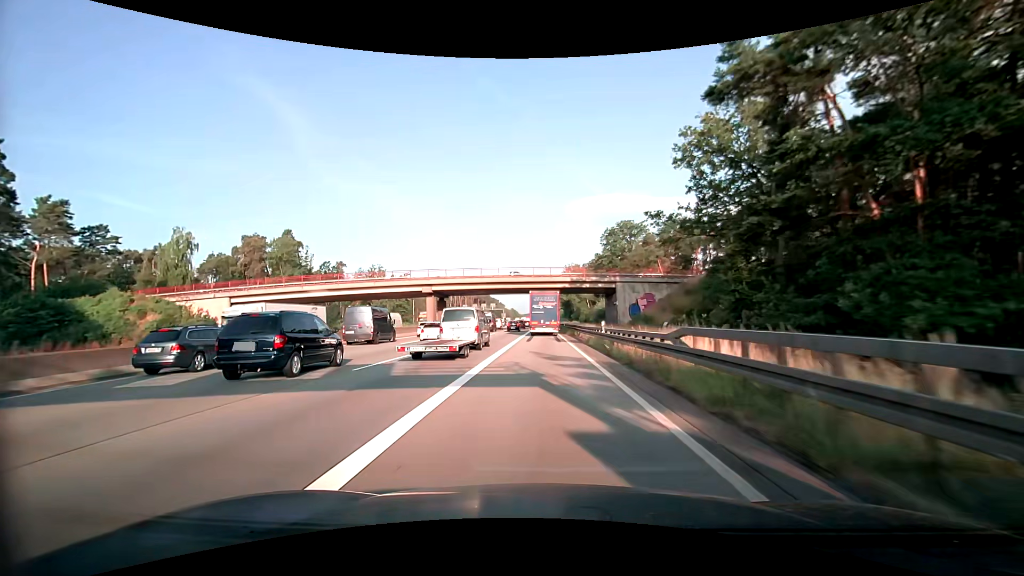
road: motorway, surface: asphalt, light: Day
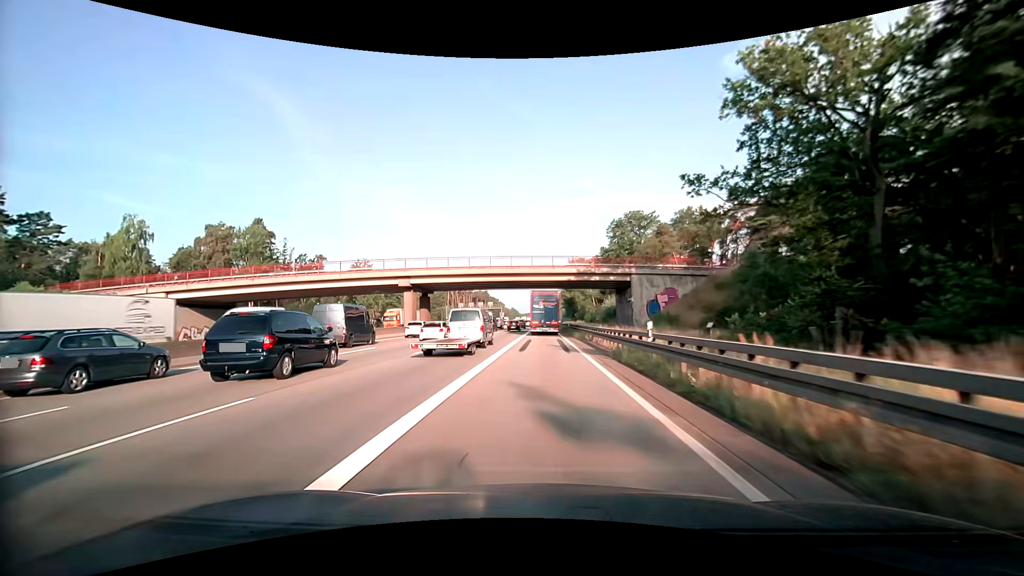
(0.0, +11.2) m; 0°
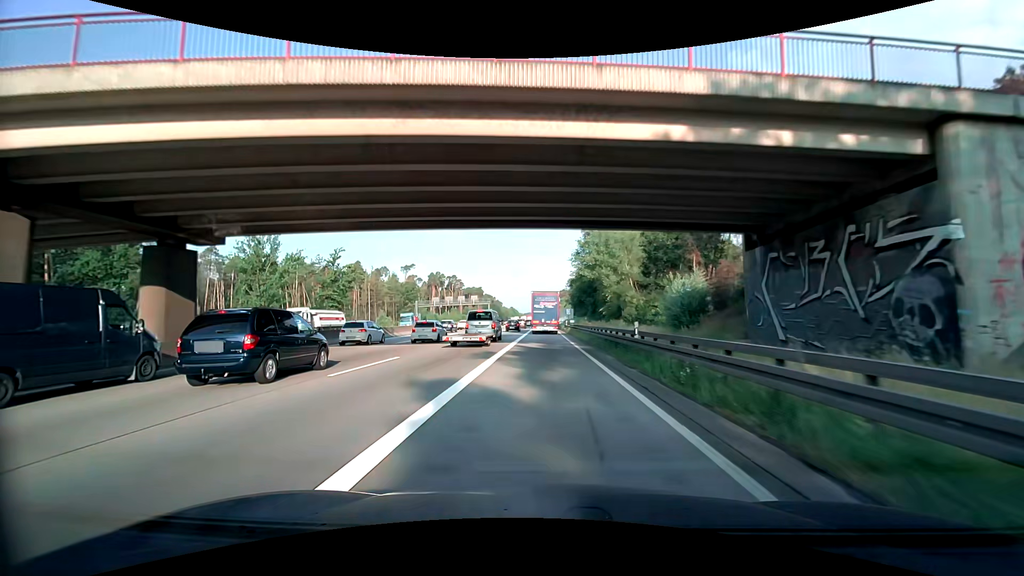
(+0.1, +44.4) m; 0°
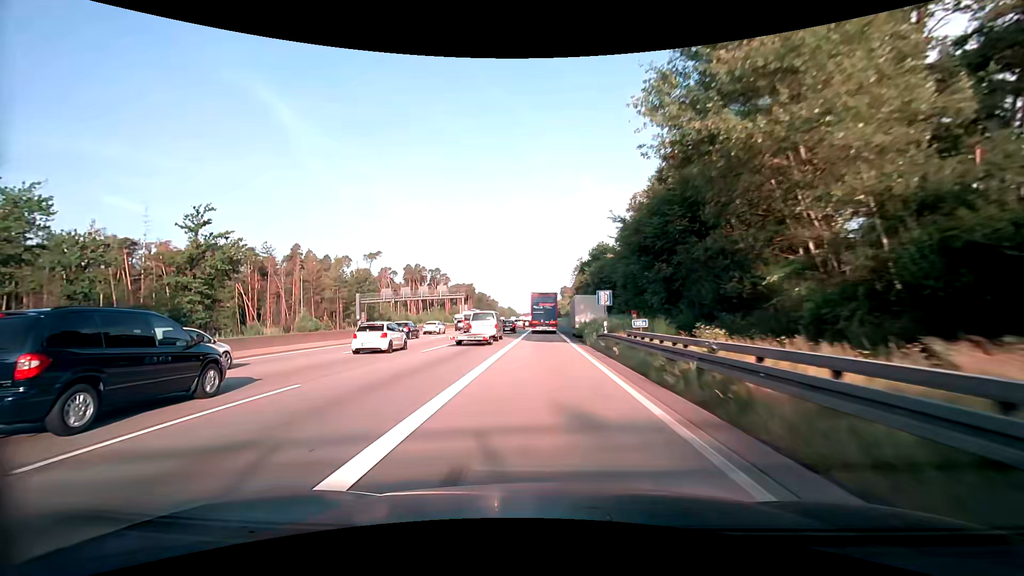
(+0.3, +43.6) m; 0°
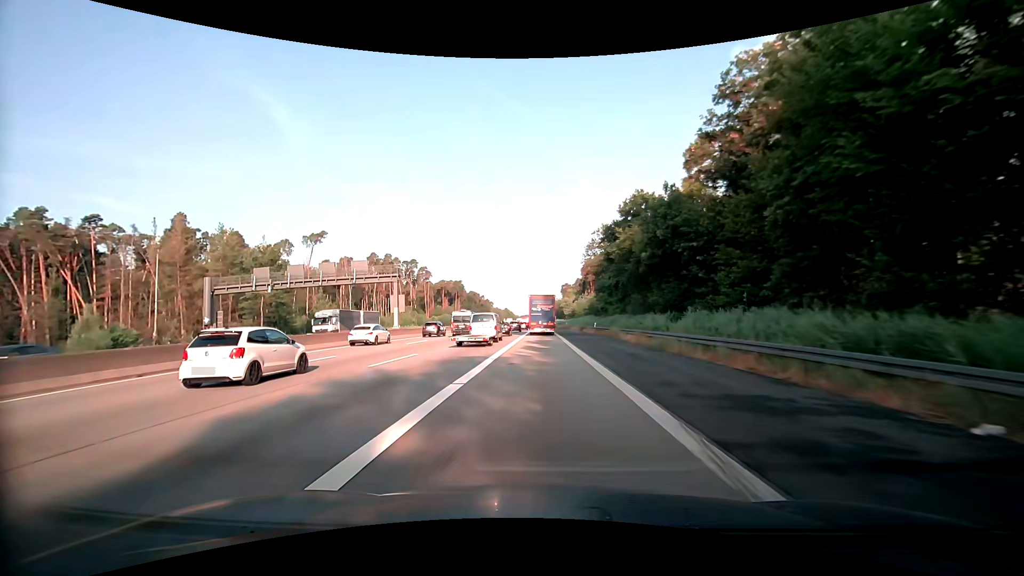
(0.0, +42.8) m; 0°
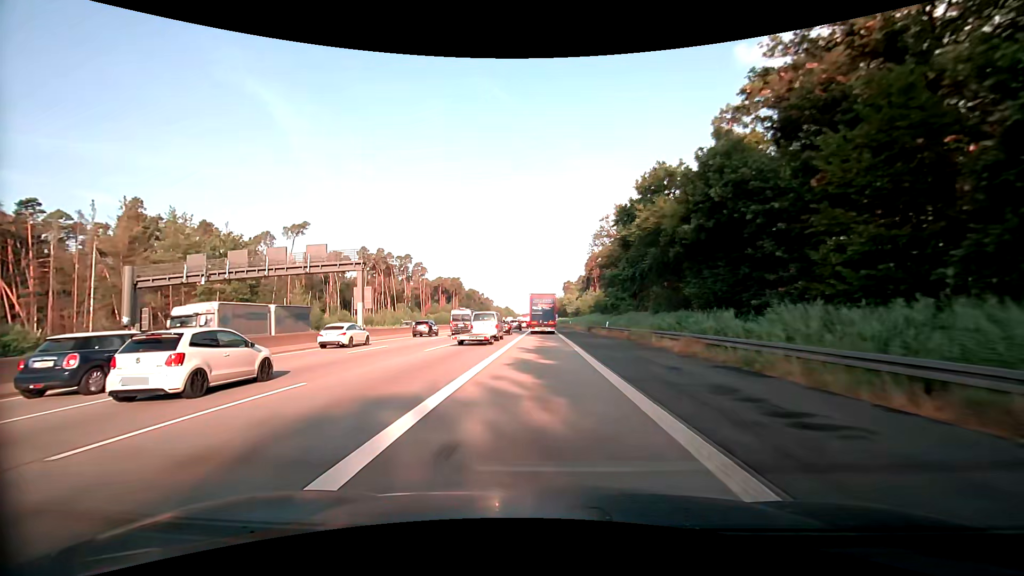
(0.0, +10.6) m; 0°
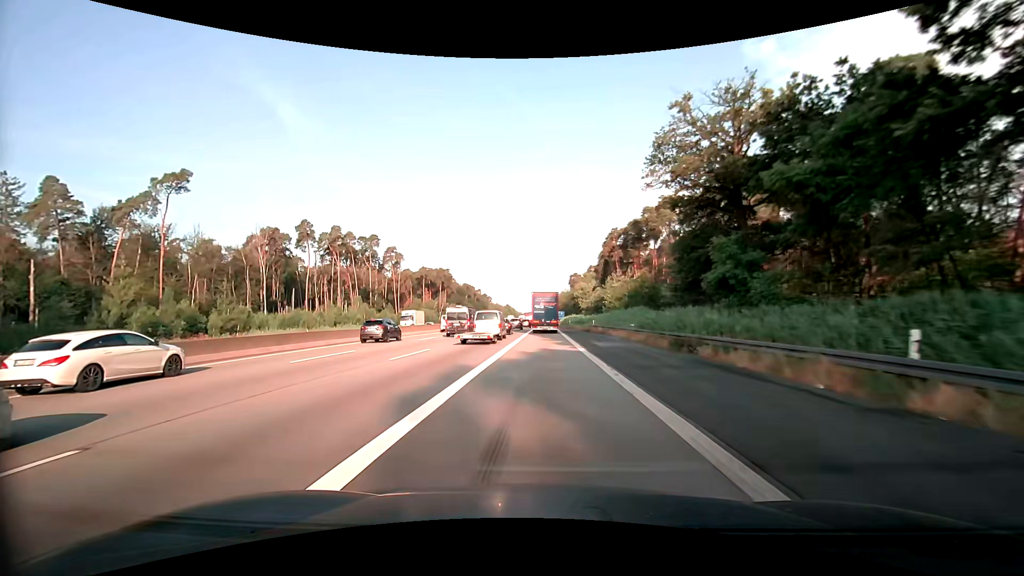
(-0.2, +41.7) m; -1°
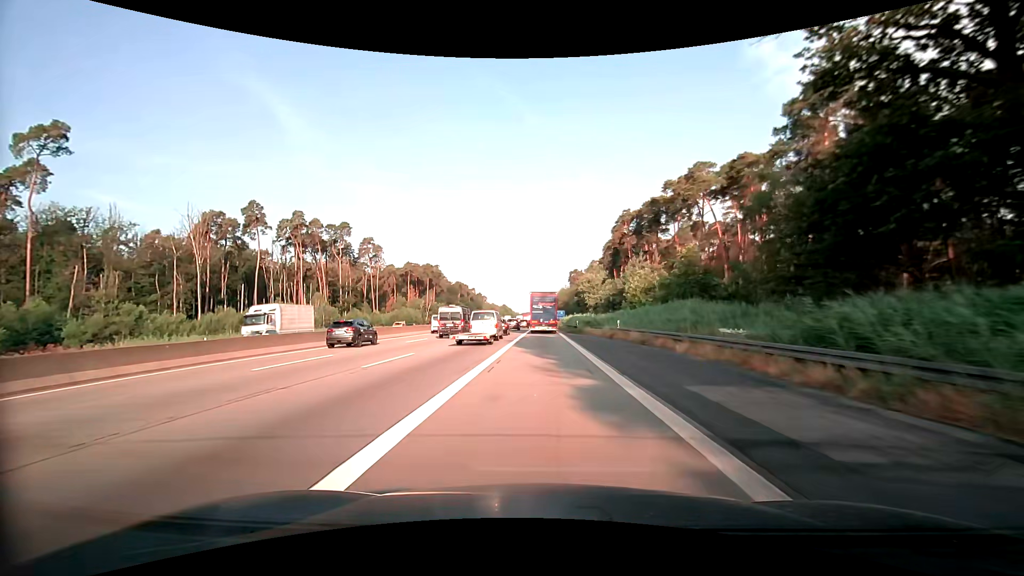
(+0.1, +20.5) m; 0°
(0, +10) (0, +20) (0, +30) (0, +40) (0, +50) (0, +60) (0, +70) (0, +80) (0, +90) (0, +100) m
